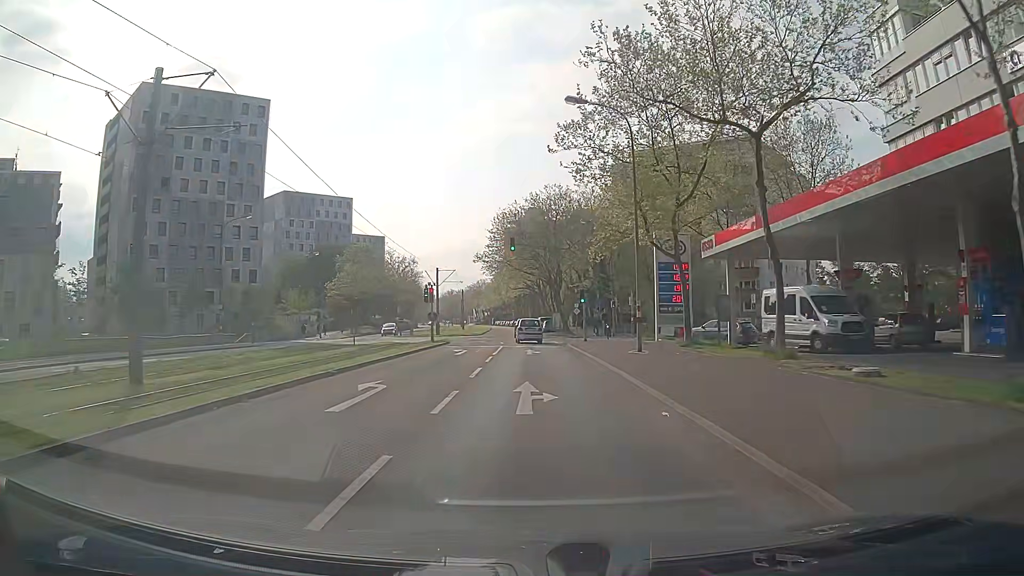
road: tertiary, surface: asphalt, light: Day
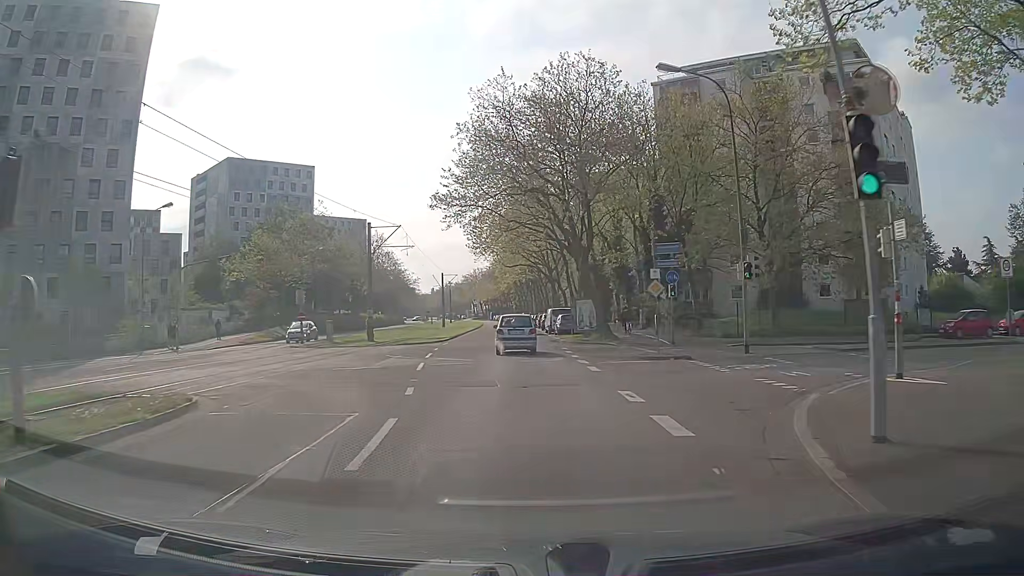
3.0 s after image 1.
(+0.1, +33.5) m; 0°
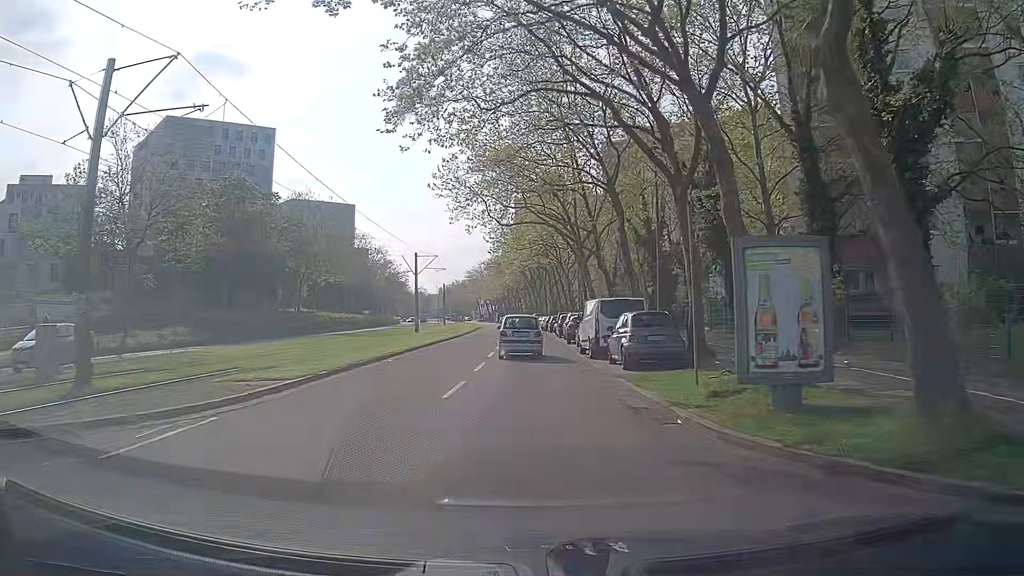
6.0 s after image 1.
(-0.3, +29.7) m; -1°
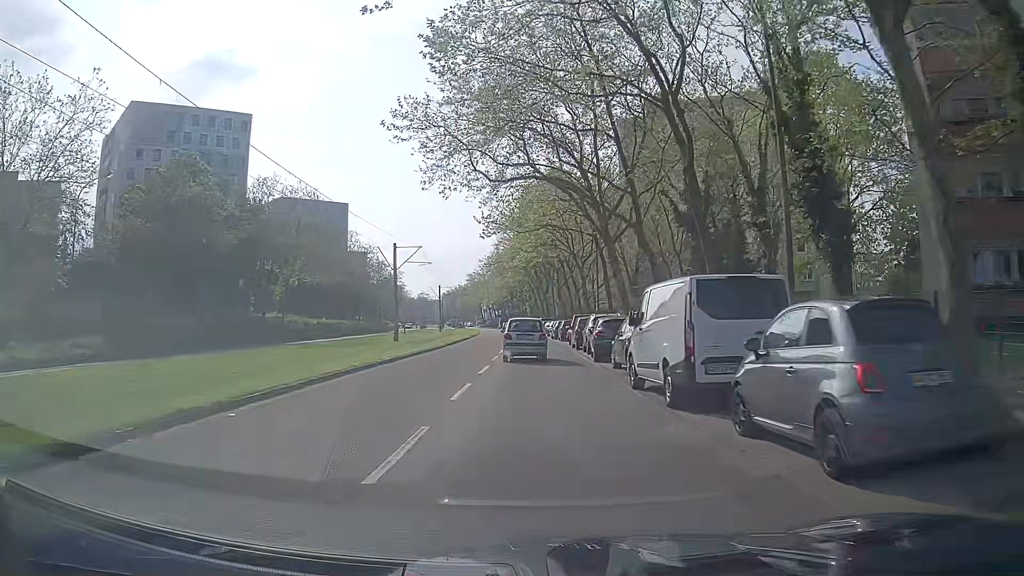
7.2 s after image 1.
(-0.1, +12.2) m; -2°
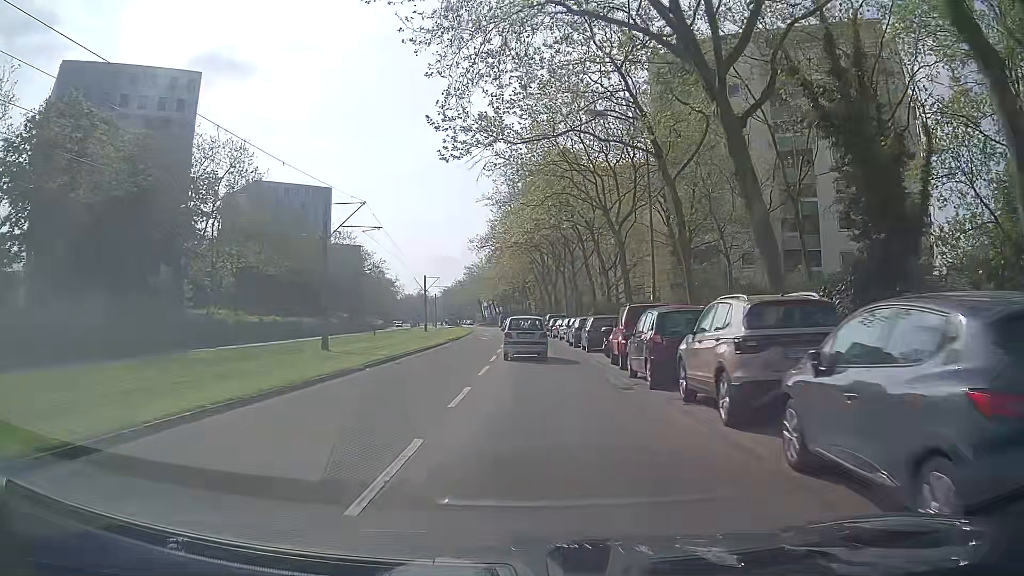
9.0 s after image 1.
(+0.3, +19.0) m; +1°
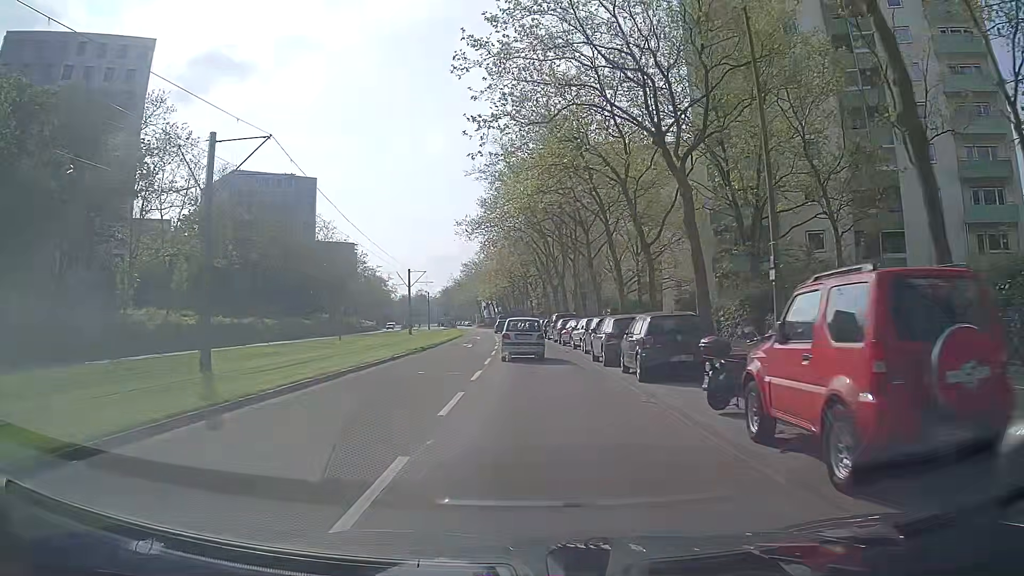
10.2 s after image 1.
(-0.1, +12.9) m; -1°
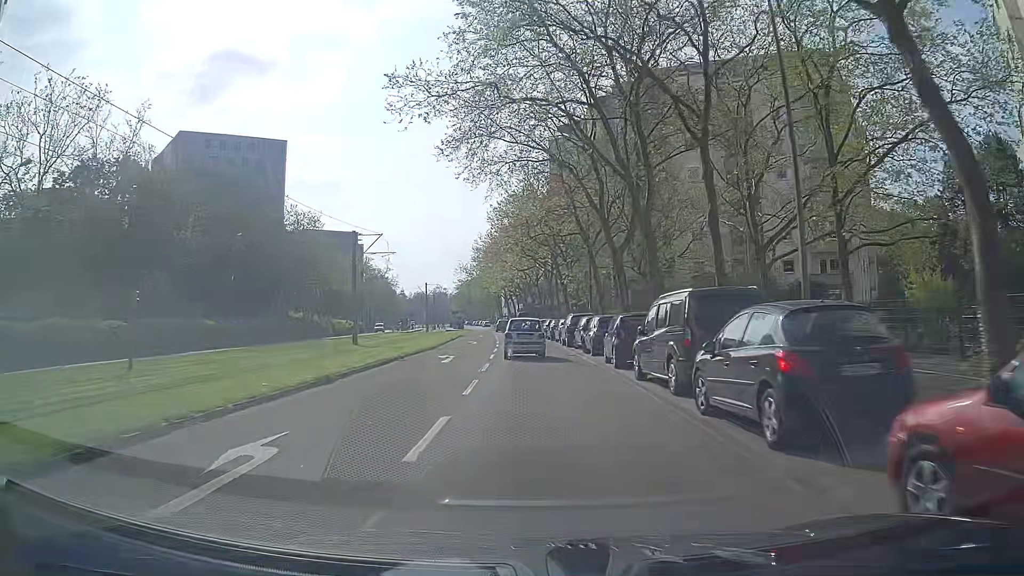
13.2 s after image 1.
(-0.4, +33.1) m; -3°
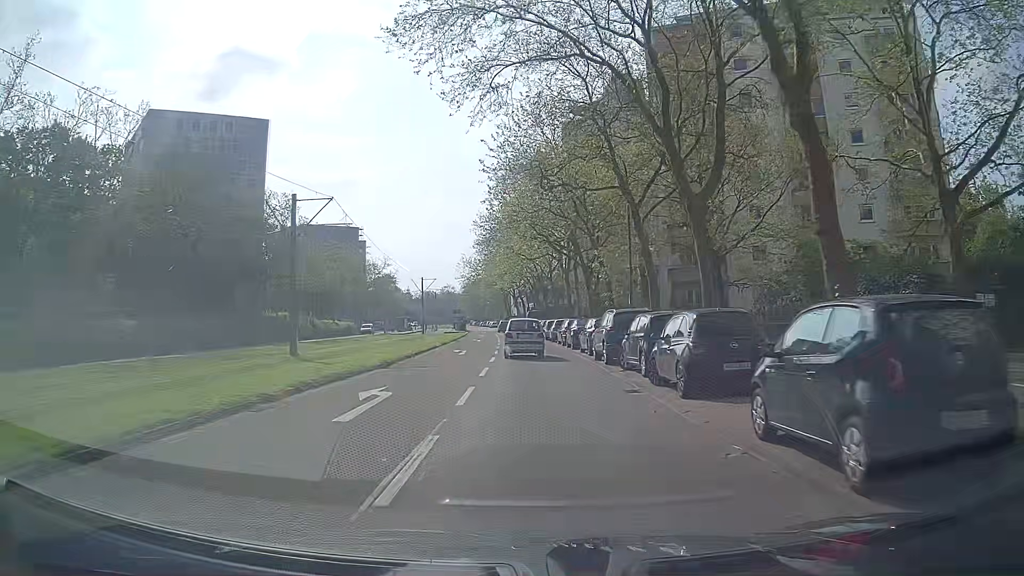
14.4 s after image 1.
(0.0, +13.6) m; 0°
(0, +10) (0, +20) (0, +30) (0, +40) (-1, +50) (-1, +60) (-2, +70) (-2, +80) (-3, +90) (-4, +100) m
